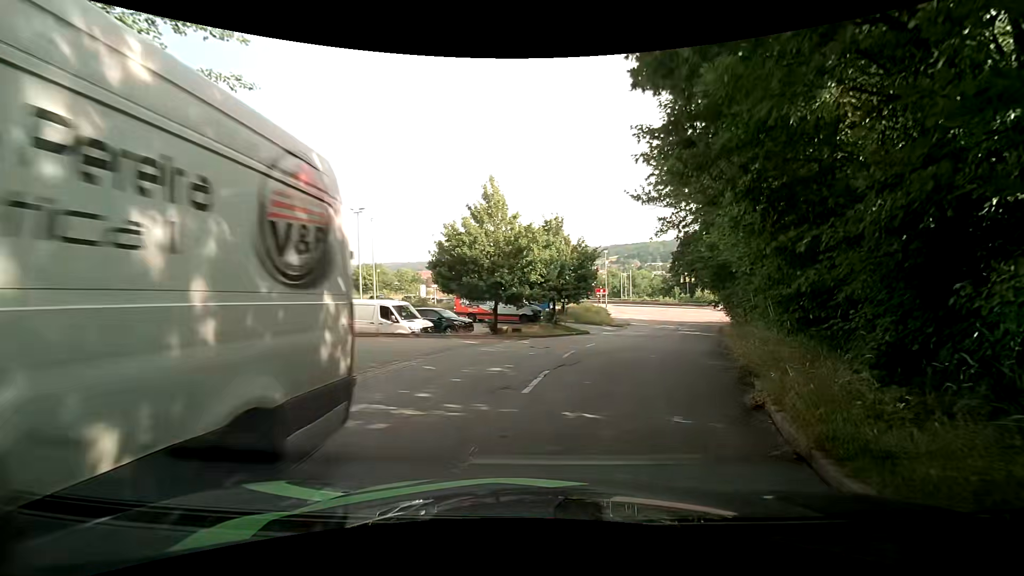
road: residential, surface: asphalt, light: Day
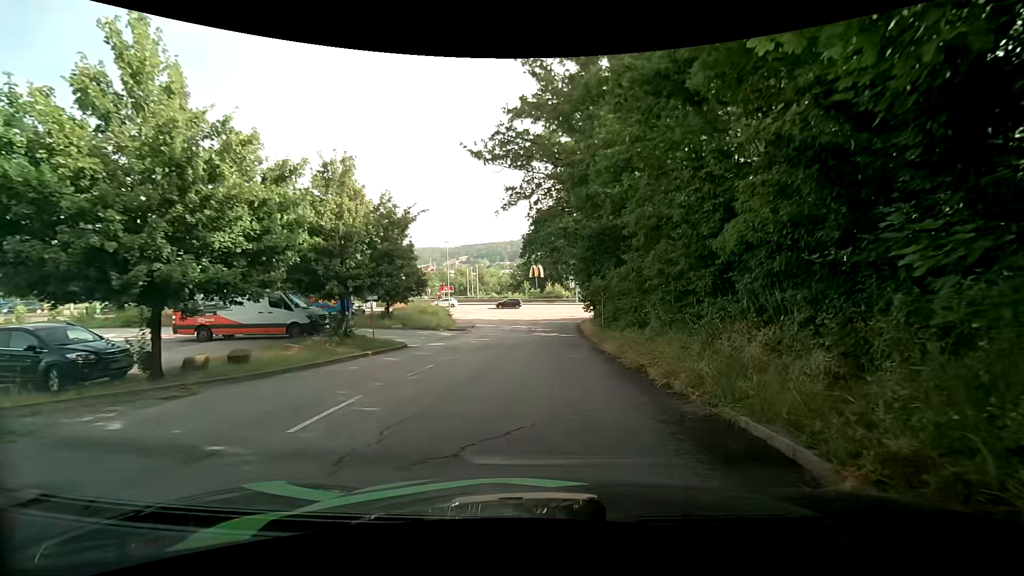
(+3.0, +13.4) m; +19°
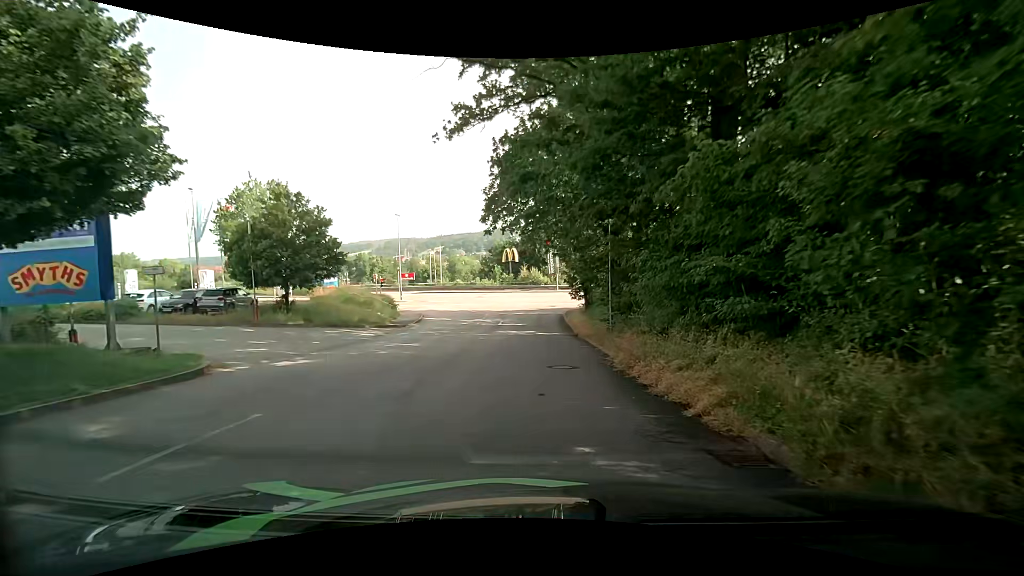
(+0.5, +13.8) m; +3°
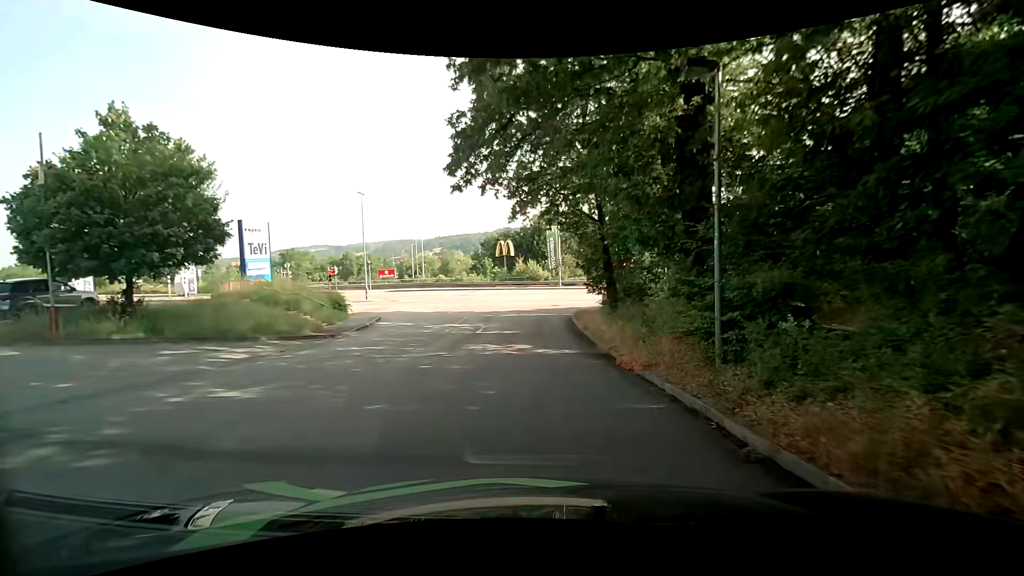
(-0.1, +11.7) m; 0°
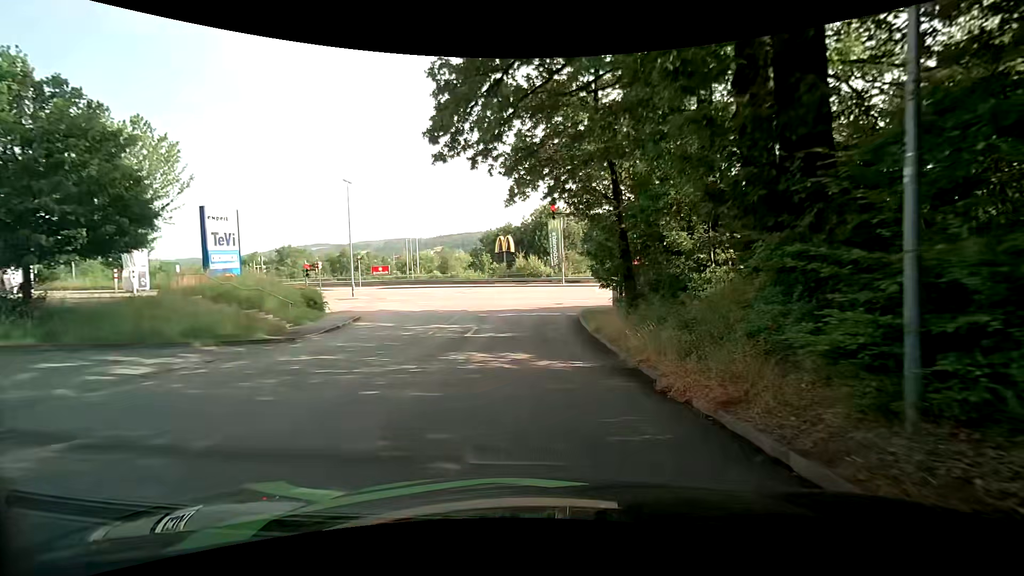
(0.0, +3.9) m; 0°
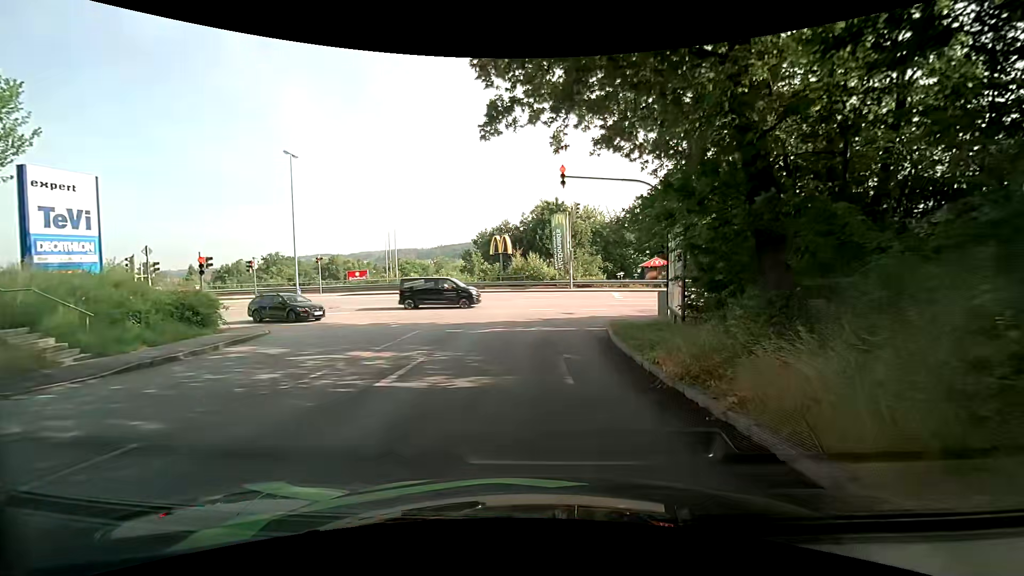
(+0.1, +10.3) m; +2°
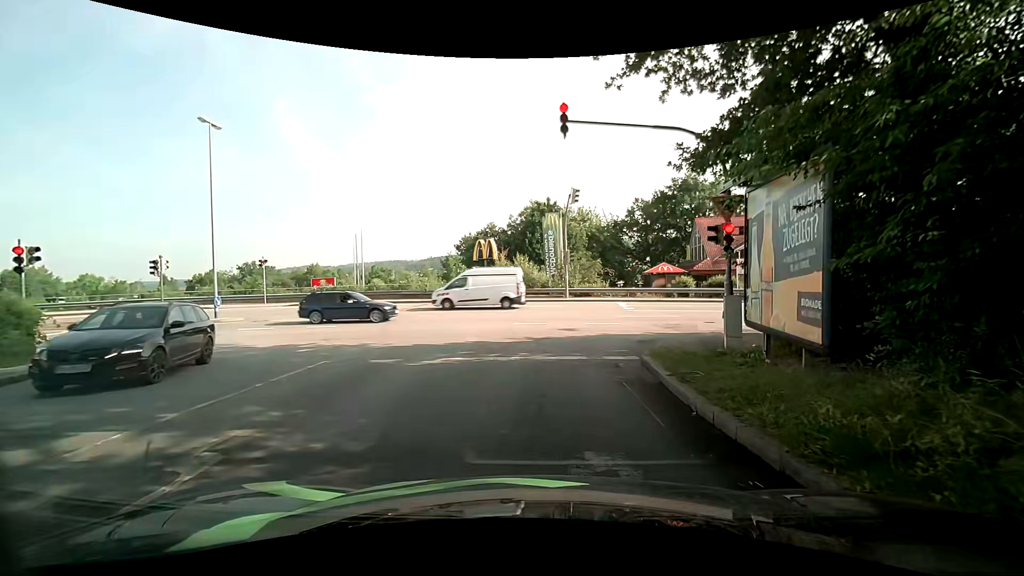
(-0.2, +7.1) m; -1°
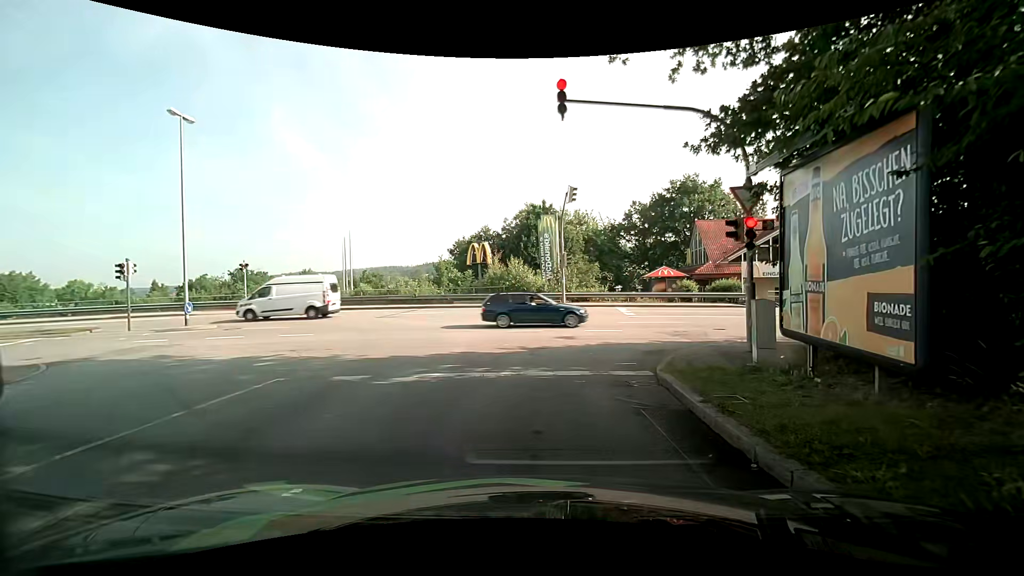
(0.0, +1.7) m; +1°
